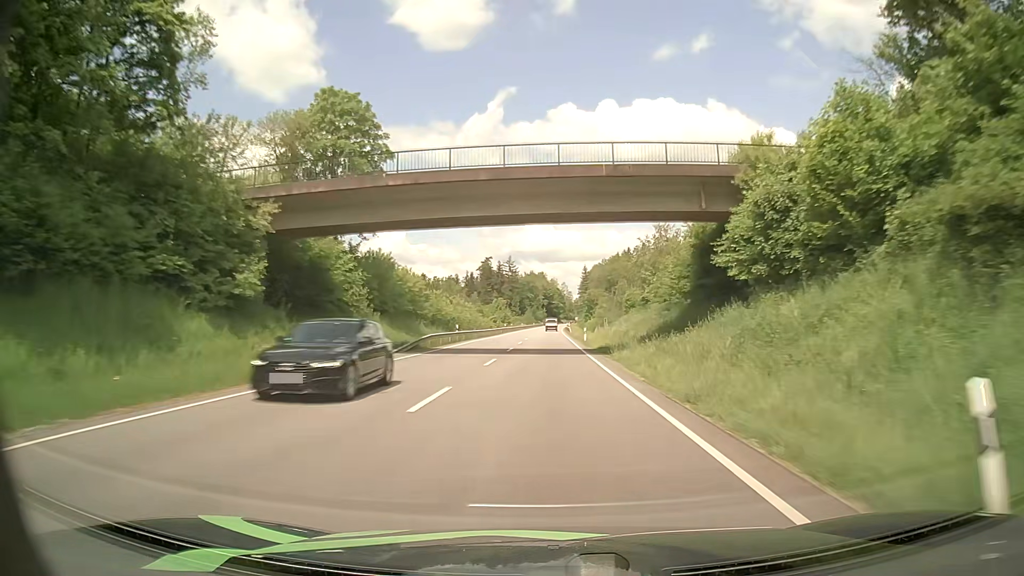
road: primary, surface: asphalt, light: Day
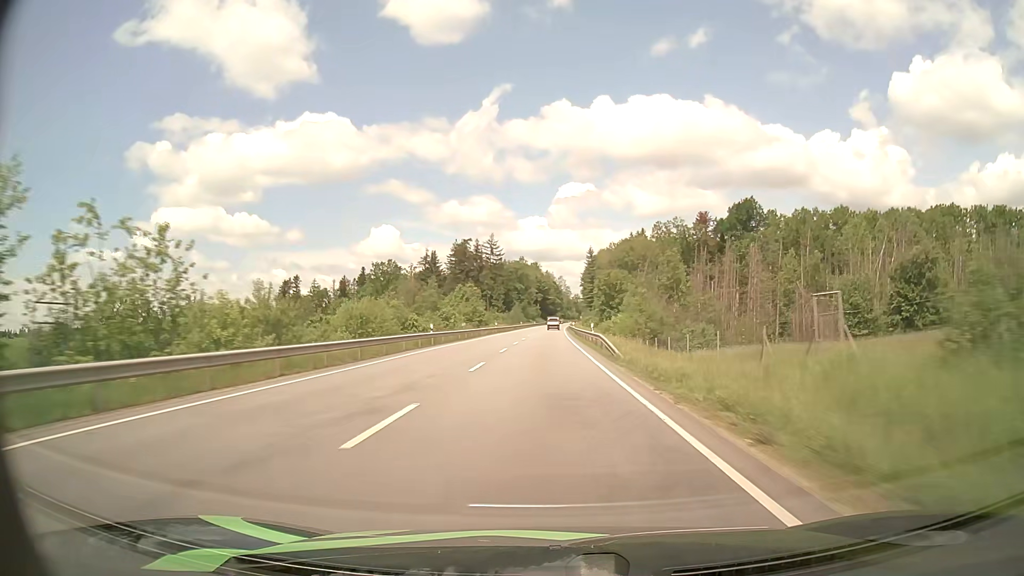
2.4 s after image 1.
(-0.2, +63.1) m; 0°
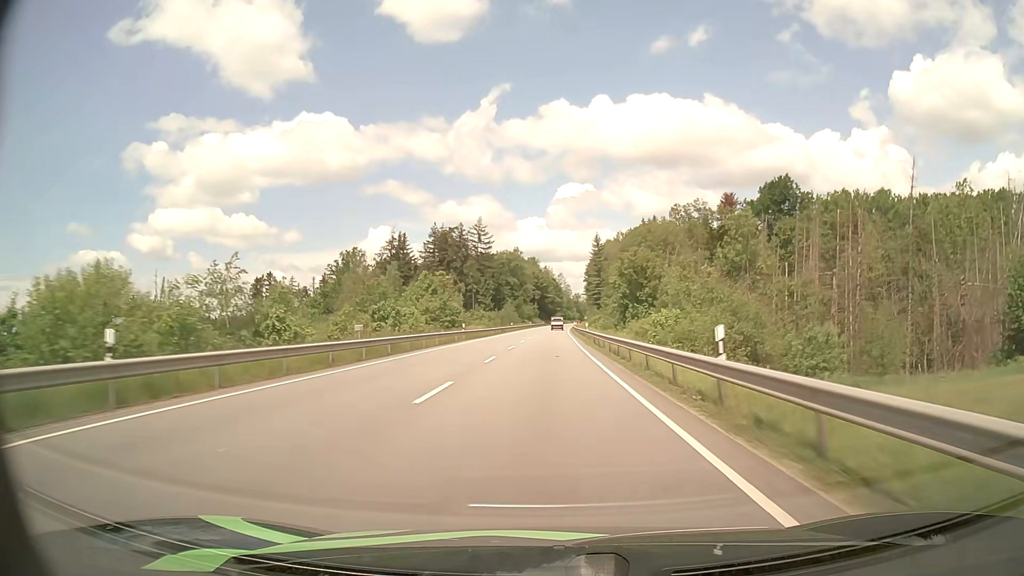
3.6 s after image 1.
(0.0, +31.8) m; 0°
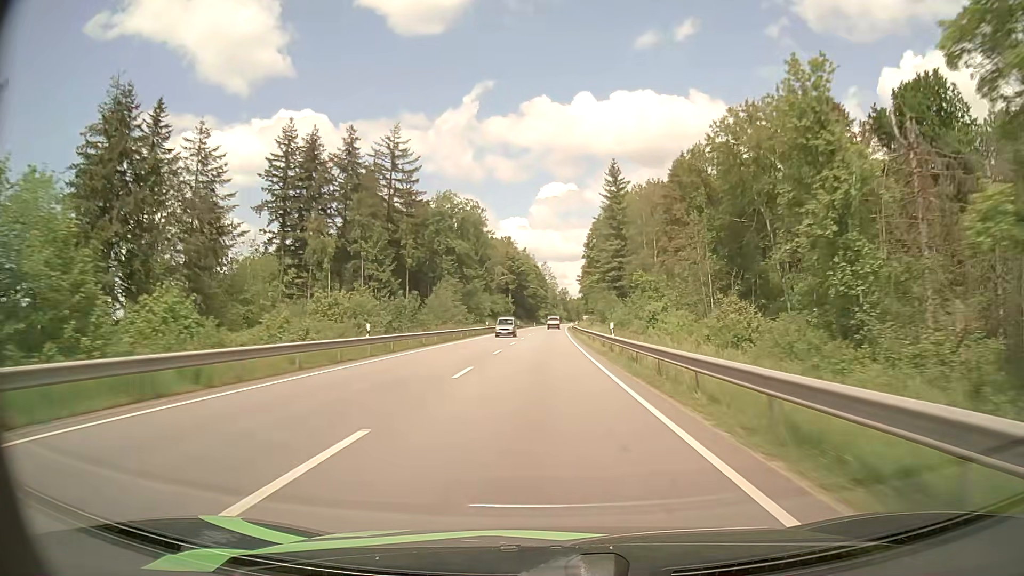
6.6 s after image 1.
(+0.7, +78.9) m; +1°
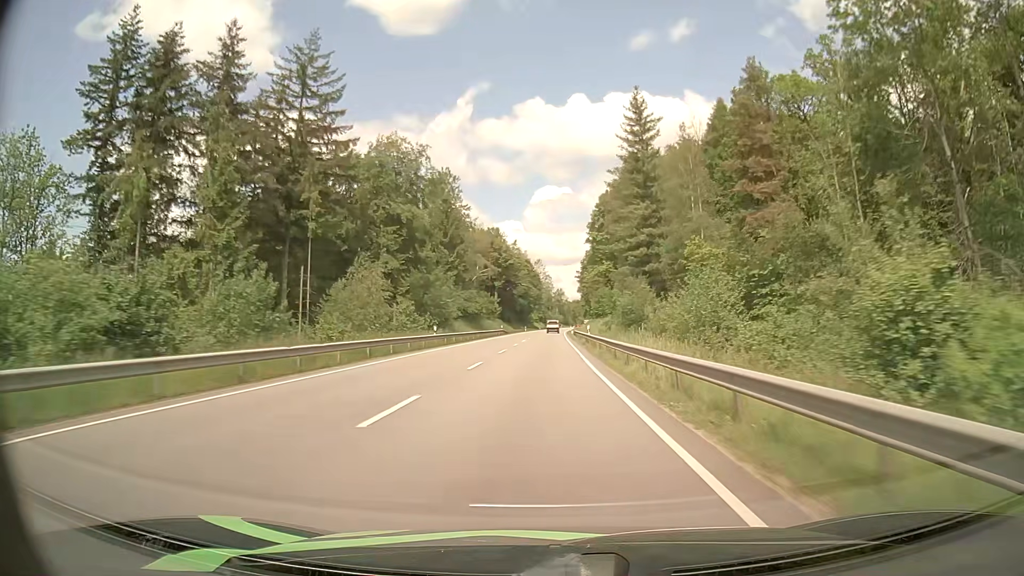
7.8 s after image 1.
(+0.2, +31.4) m; +1°
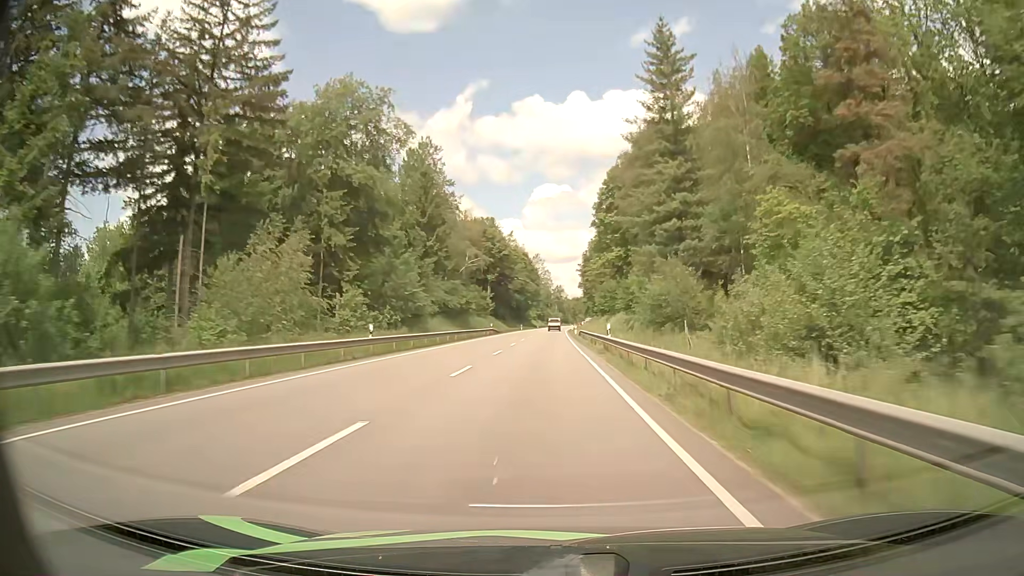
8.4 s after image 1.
(0.0, +15.8) m; 0°
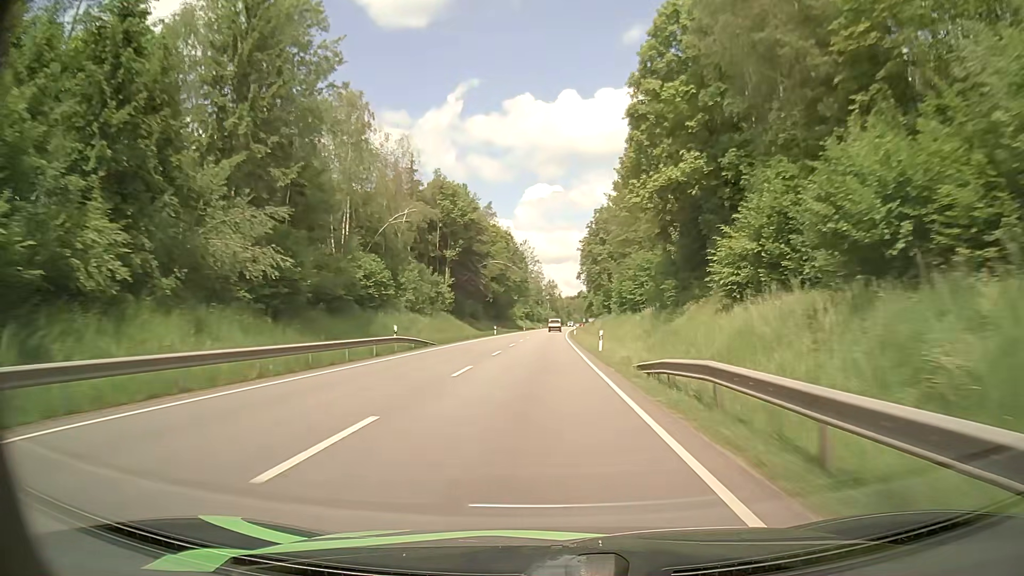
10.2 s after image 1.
(+0.1, +47.4) m; +1°
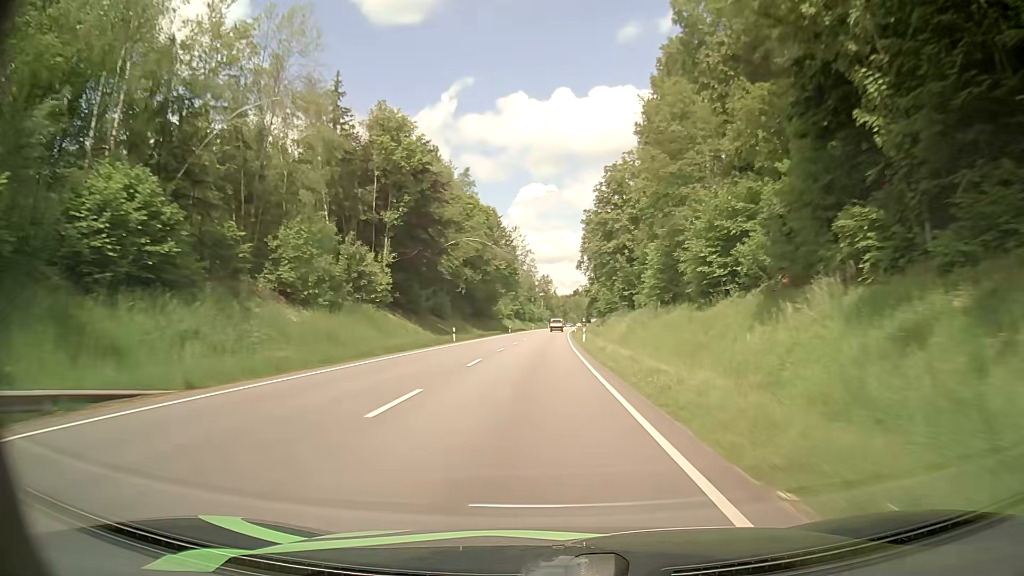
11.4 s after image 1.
(0.0, +31.9) m; +1°
(0, +10) (0, +20) (0, +30) (0, +40) (0, +50) (0, +60) (0, +70) (0, +80) (+1, +90) (+1, +100) m
